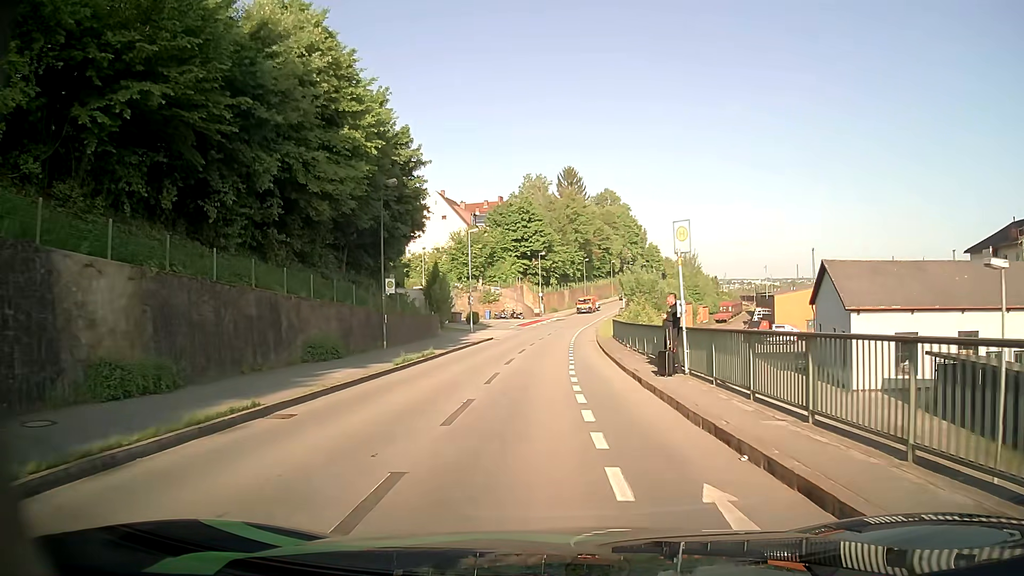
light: Day
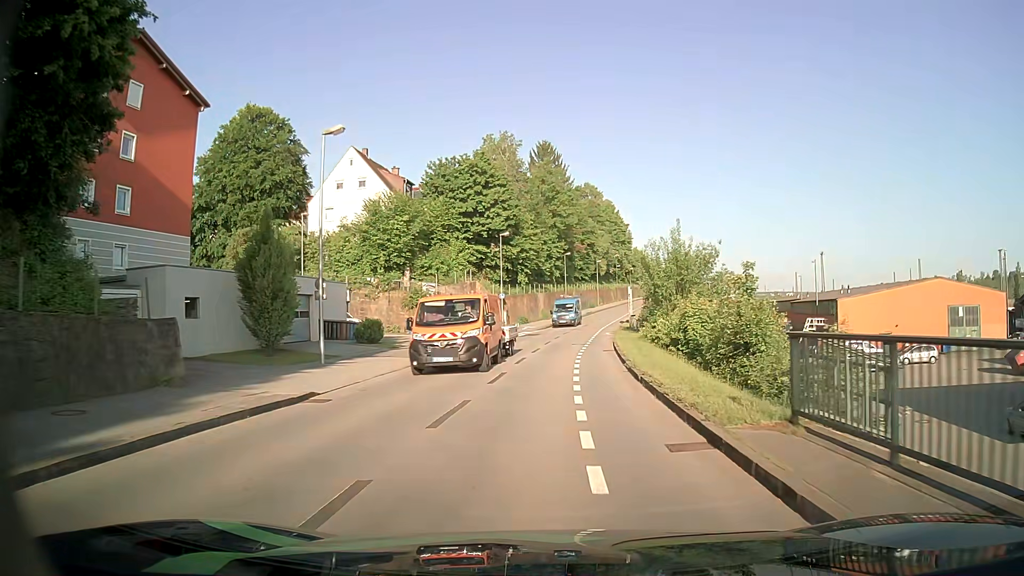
(+0.3, +30.5) m; +2°
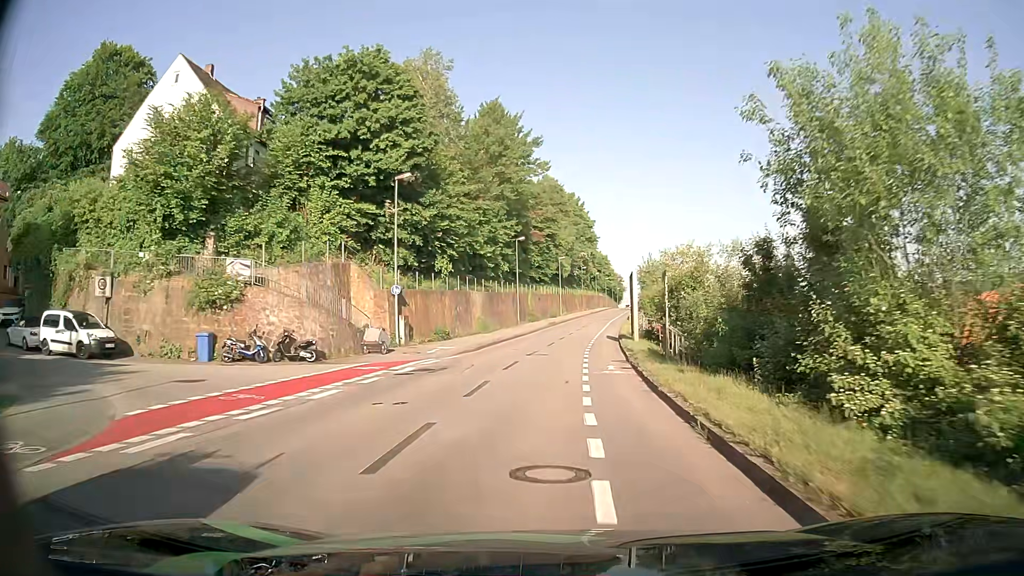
(+0.9, +26.9) m; +4°
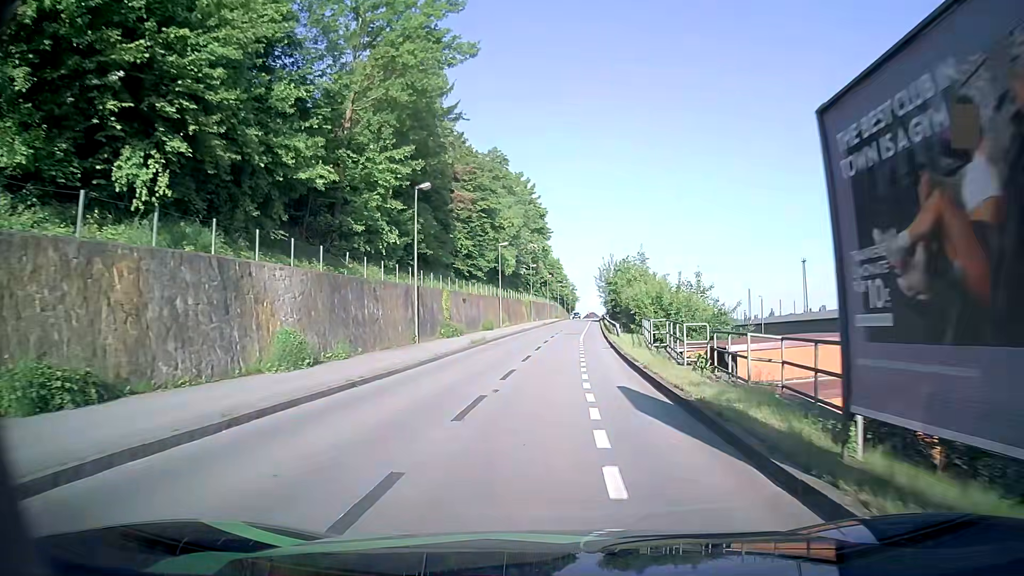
(+1.1, +27.9) m; +5°
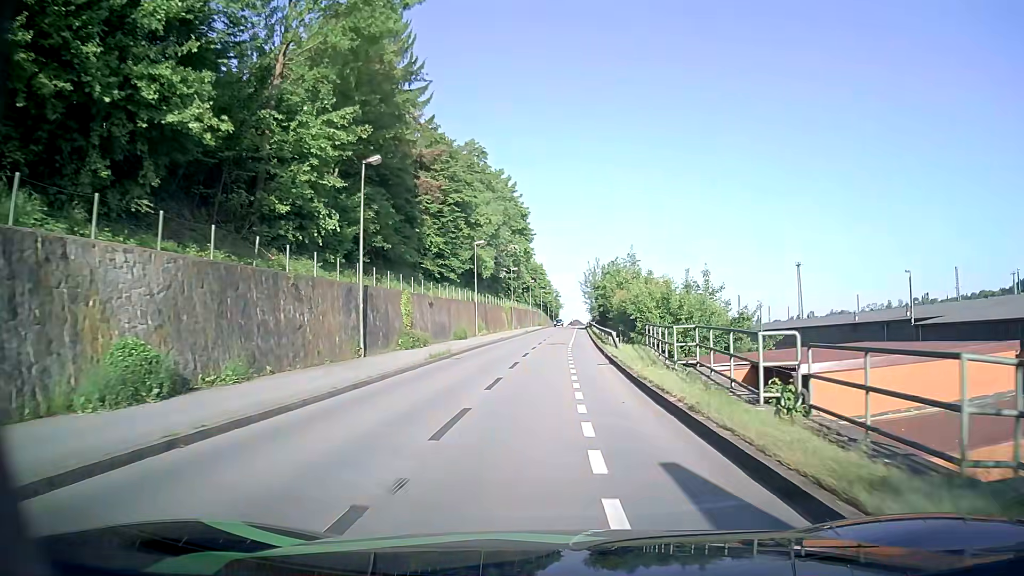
(+0.1, +7.0) m; +2°
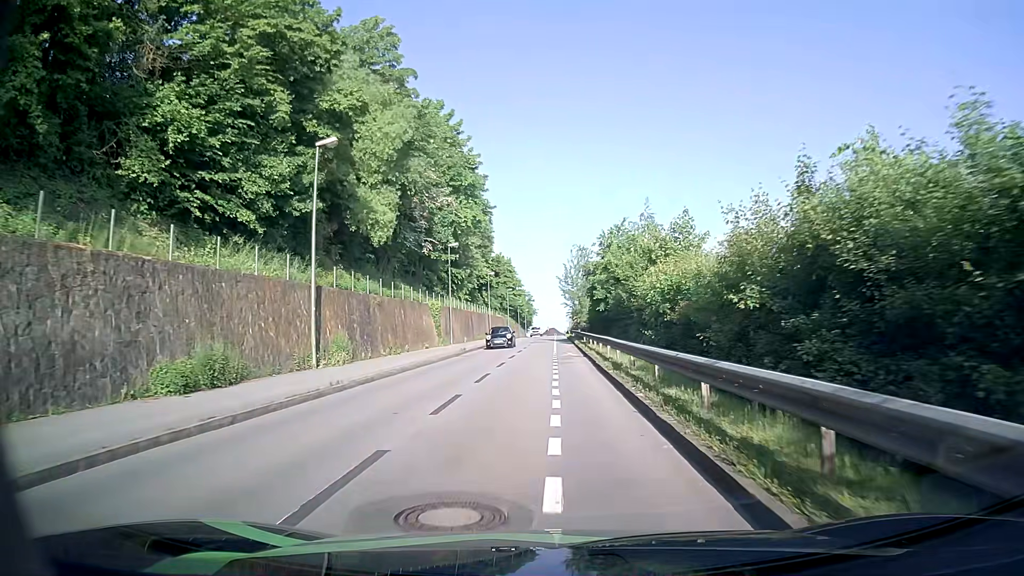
(+0.9, +33.7) m; +2°
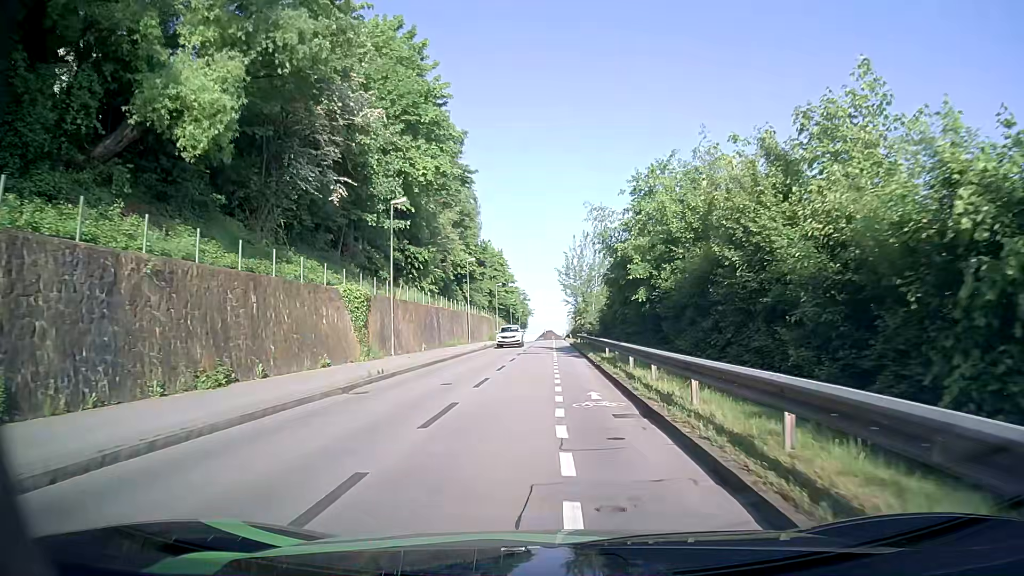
(0.0, +19.0) m; 0°
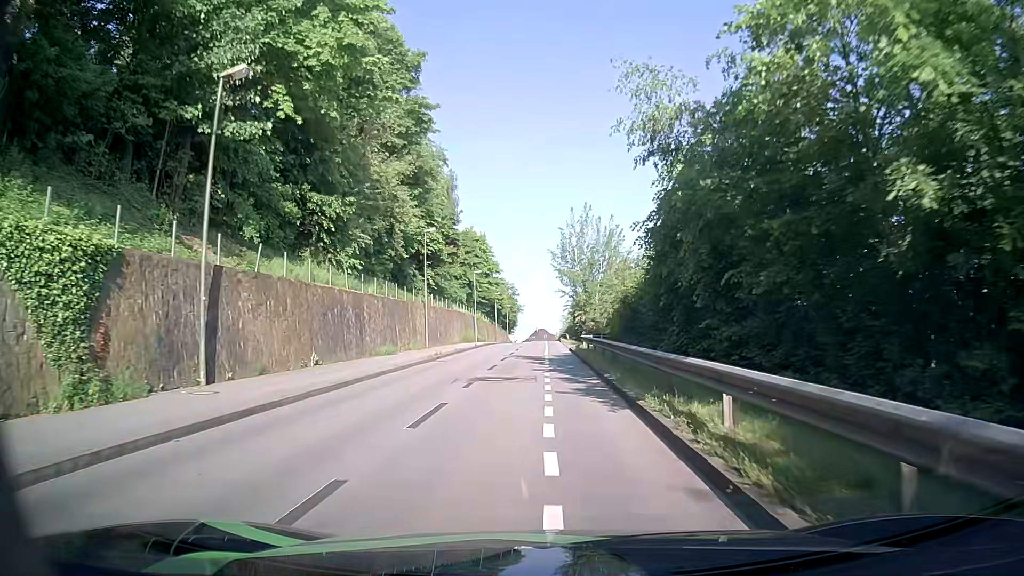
(+0.2, +18.5) m; +1°
